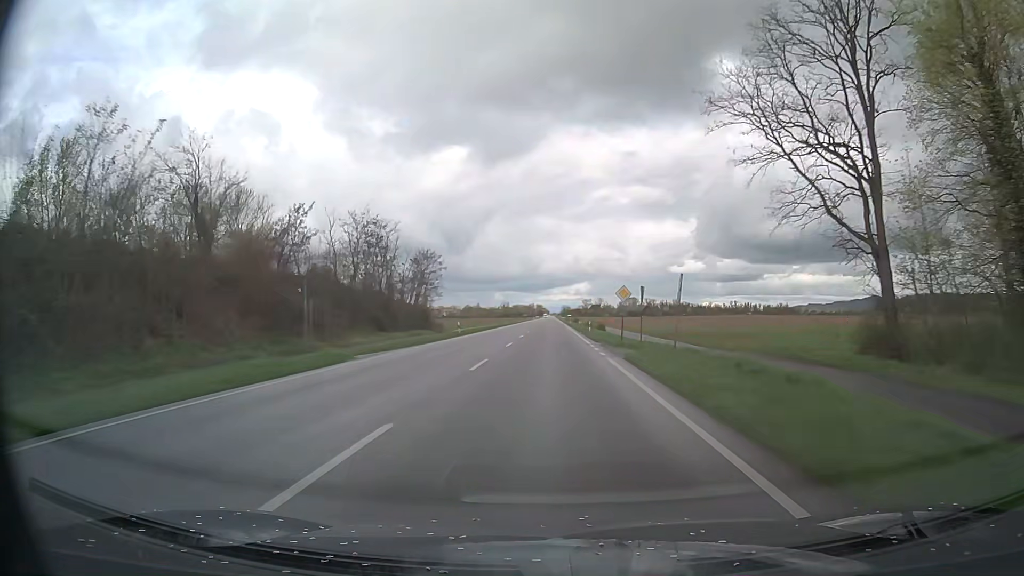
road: primary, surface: asphalt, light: Day
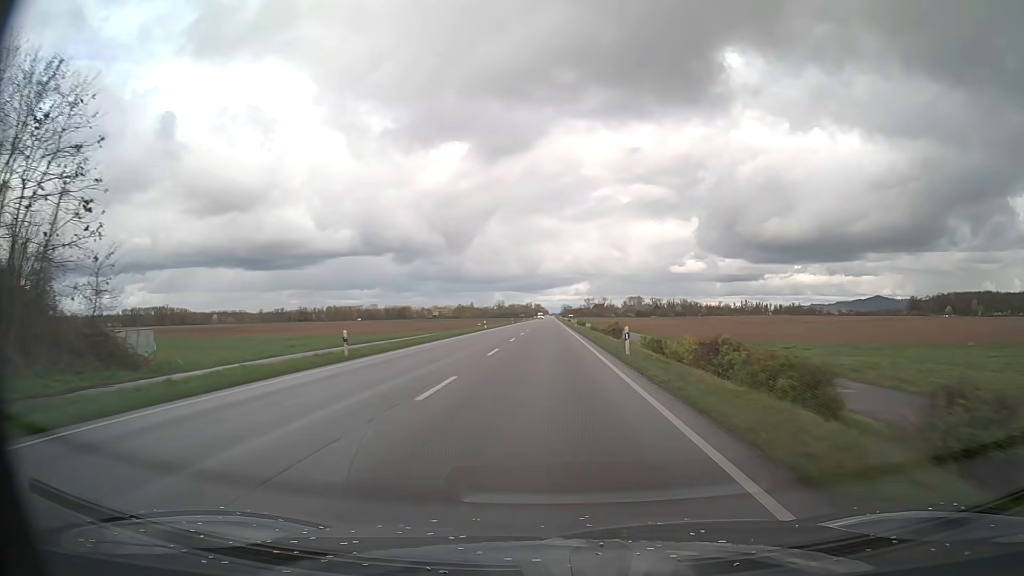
(0.0, +78.2) m; 0°
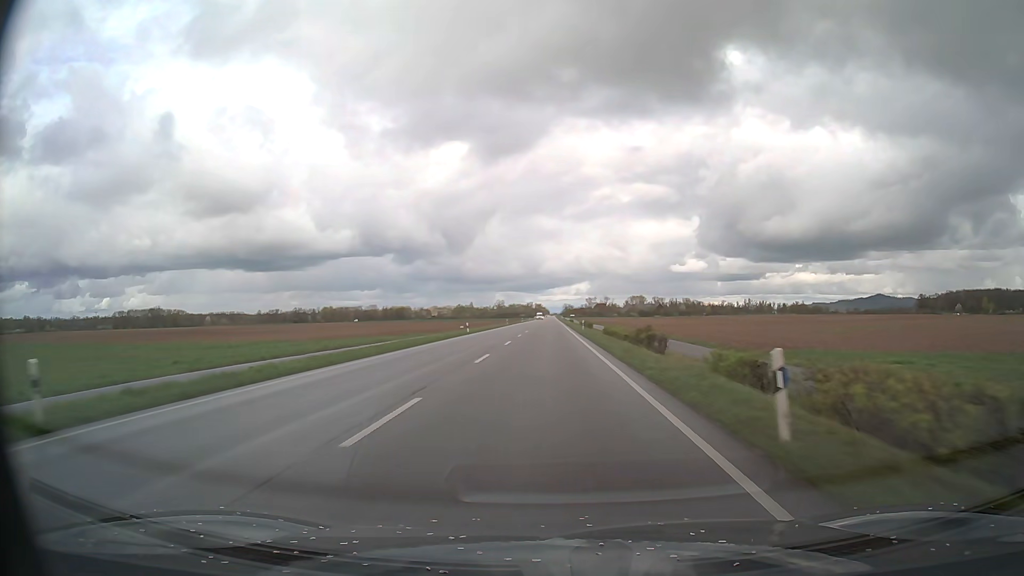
(0.0, +15.6) m; 0°
